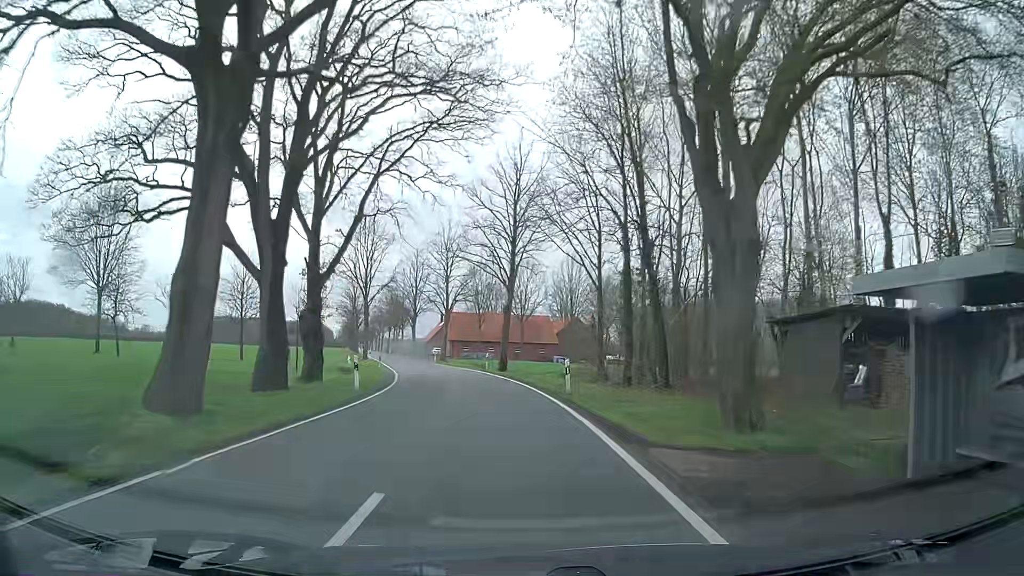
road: tertiary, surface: asphalt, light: Day
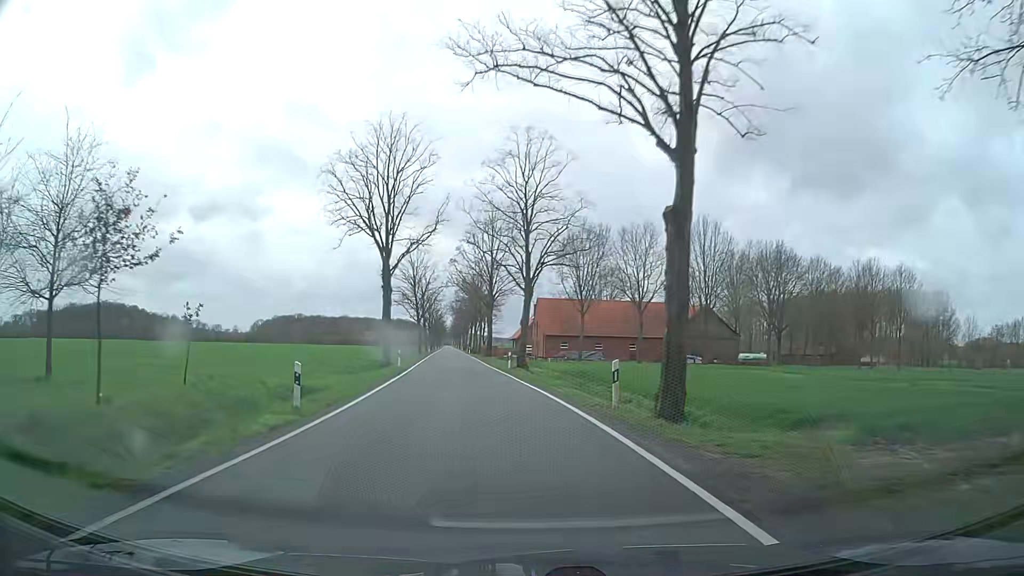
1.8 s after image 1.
(-1.9, +27.5) m; -8°
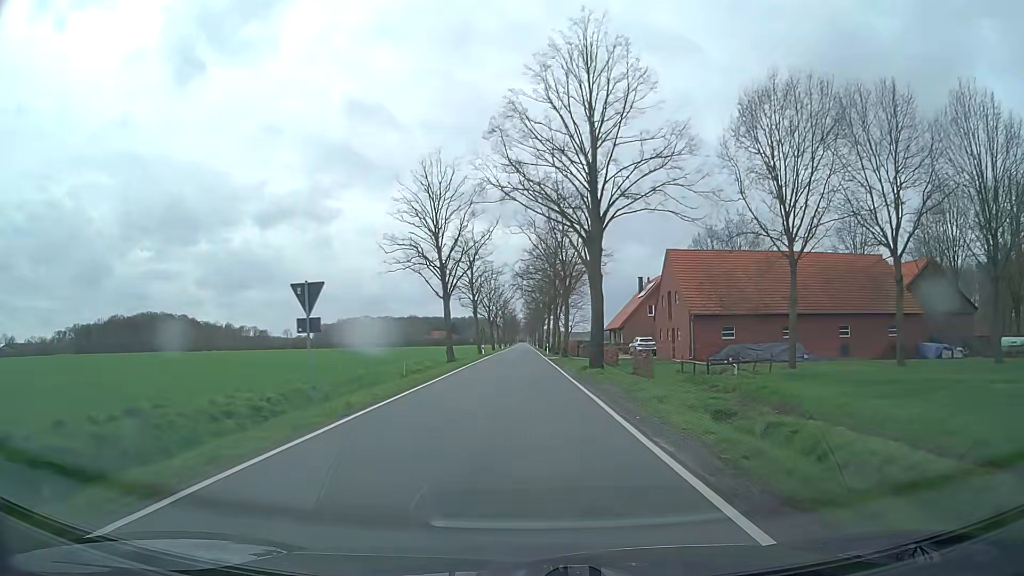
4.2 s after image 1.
(-3.4, +40.4) m; -7°
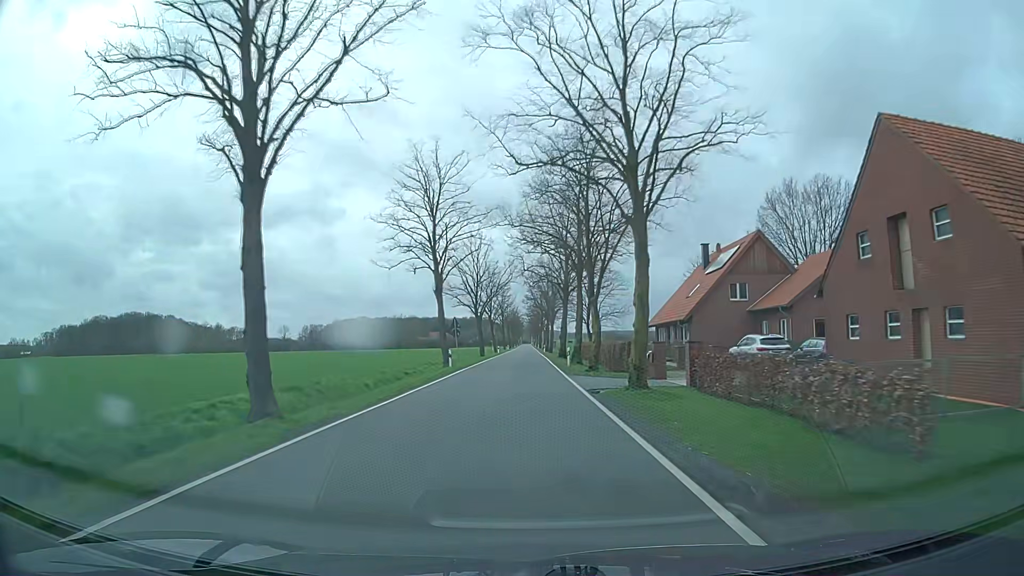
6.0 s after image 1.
(0.0, +31.2) m; 0°
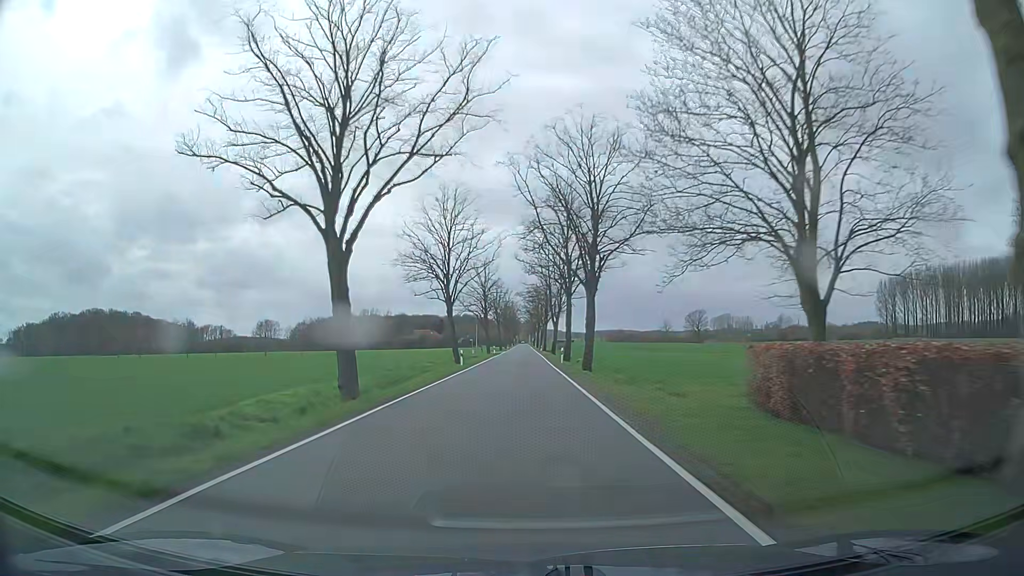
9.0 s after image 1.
(-0.1, +52.6) m; 0°
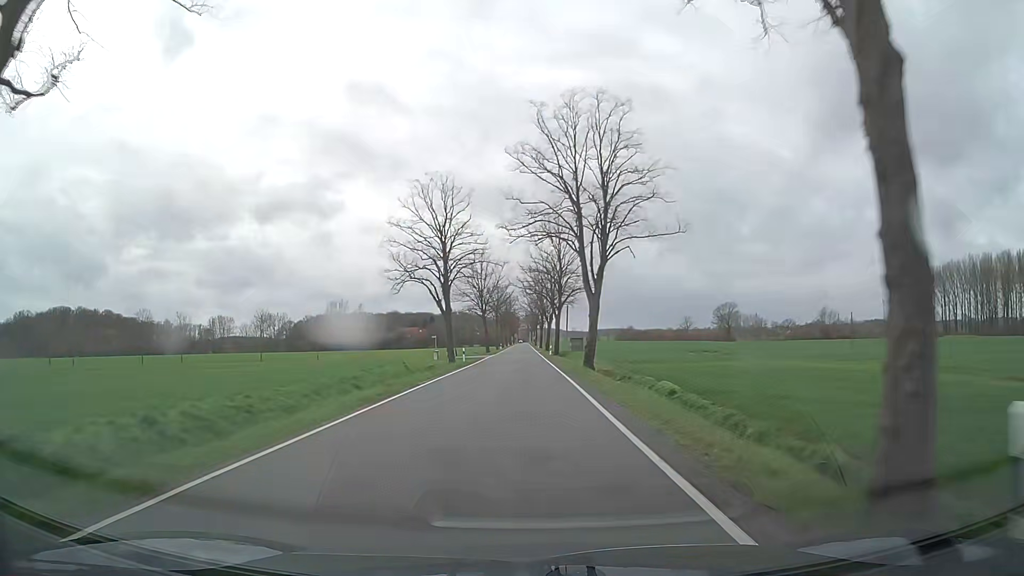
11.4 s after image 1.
(+0.1, +42.5) m; 0°
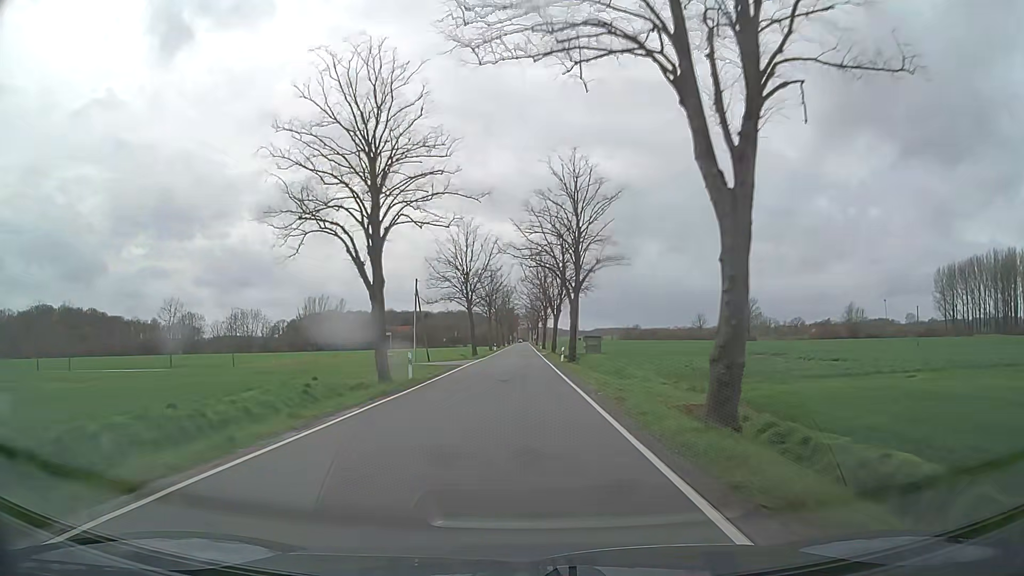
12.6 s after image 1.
(0.0, +21.3) m; 0°
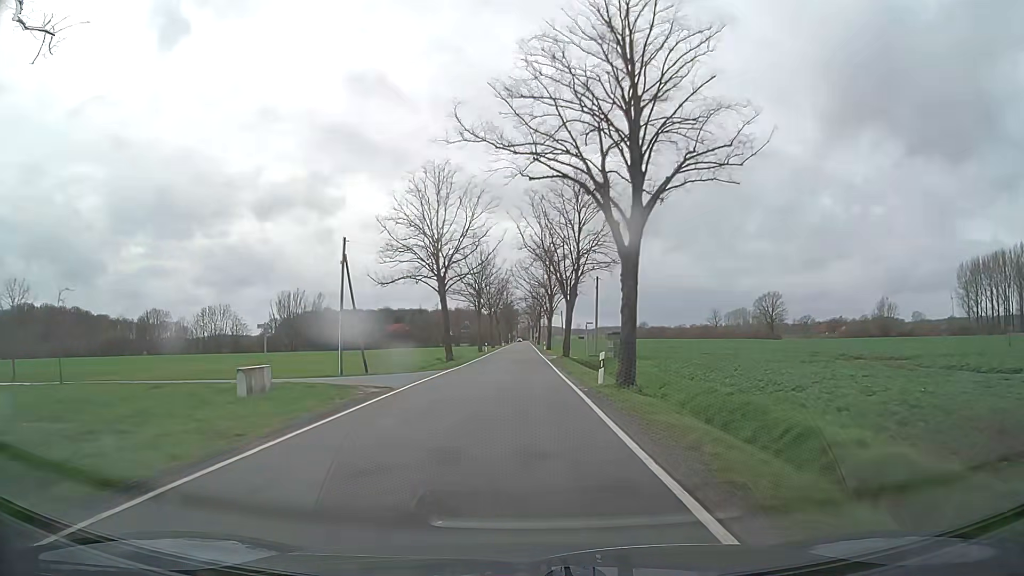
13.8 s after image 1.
(0.0, +21.3) m; 0°
(0, +10) (0, +20) (0, +30) (0, +40) (0, +50) (0, +60) (0, +70) (0, +80) (0, +90) (0, +100) m
